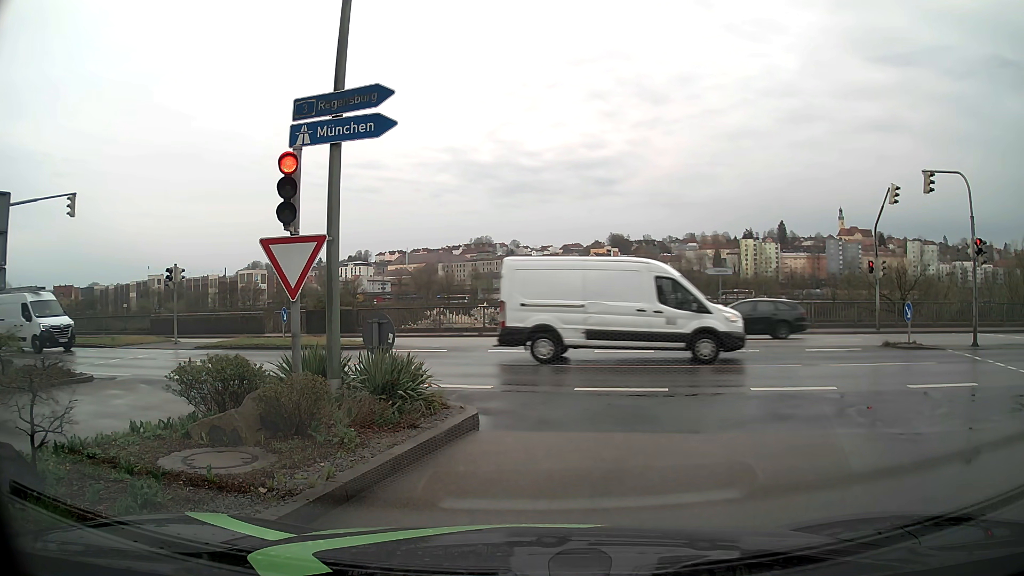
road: tertiary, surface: asphalt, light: Day
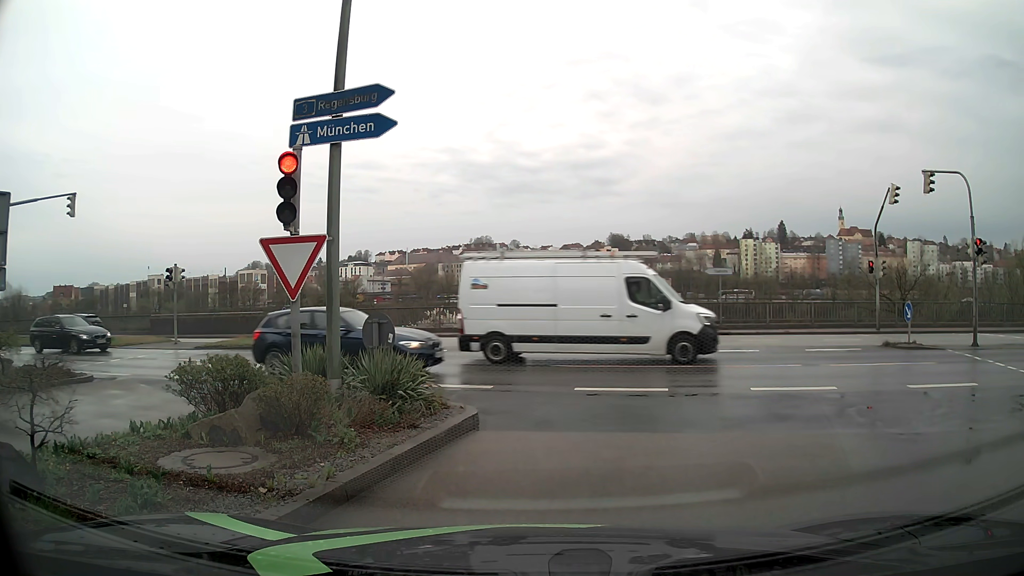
(0.0, 0.0) m; 0°
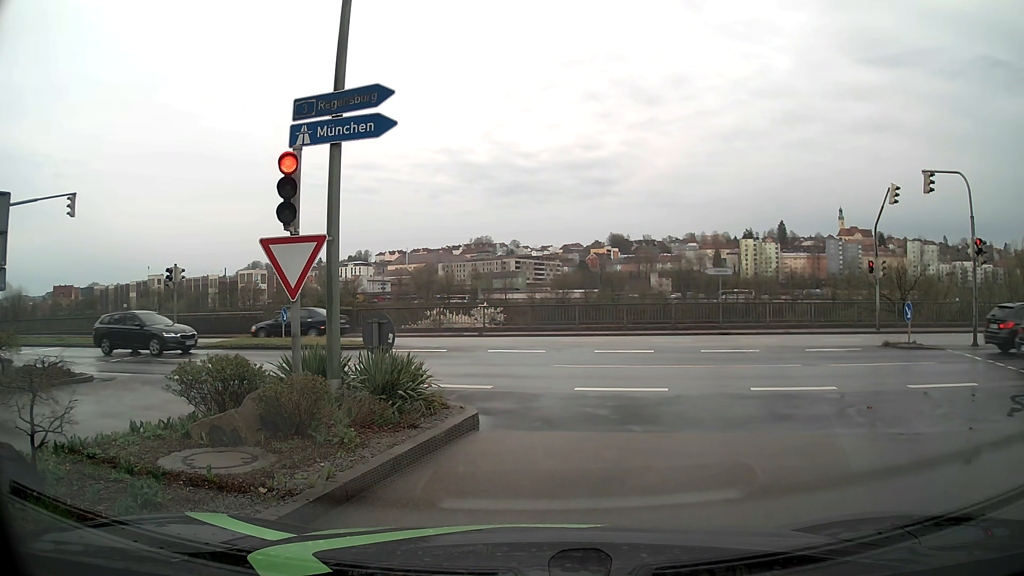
(0.0, 0.0) m; 0°
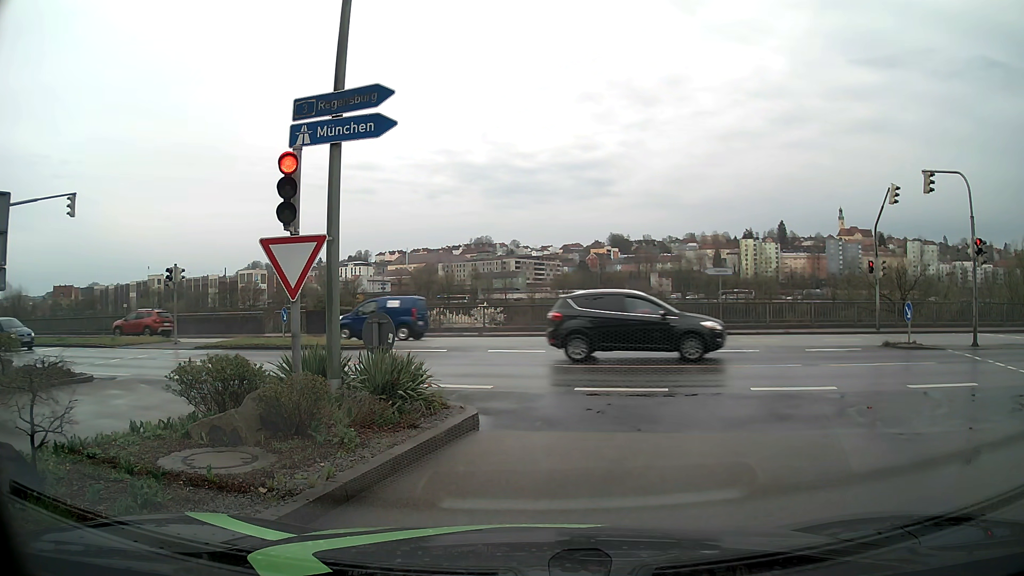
(0.0, 0.0) m; 0°
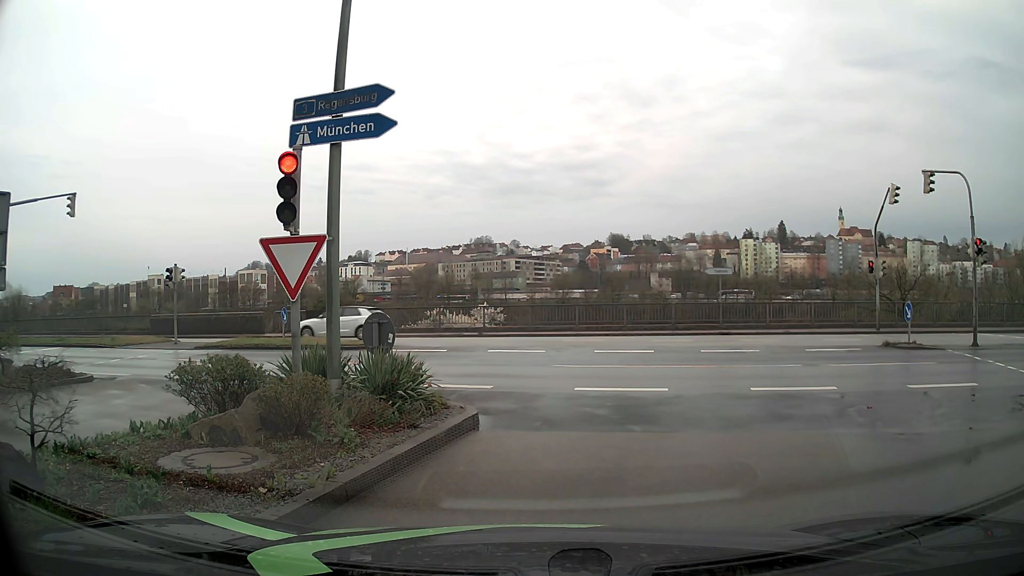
(0.0, 0.0) m; 0°
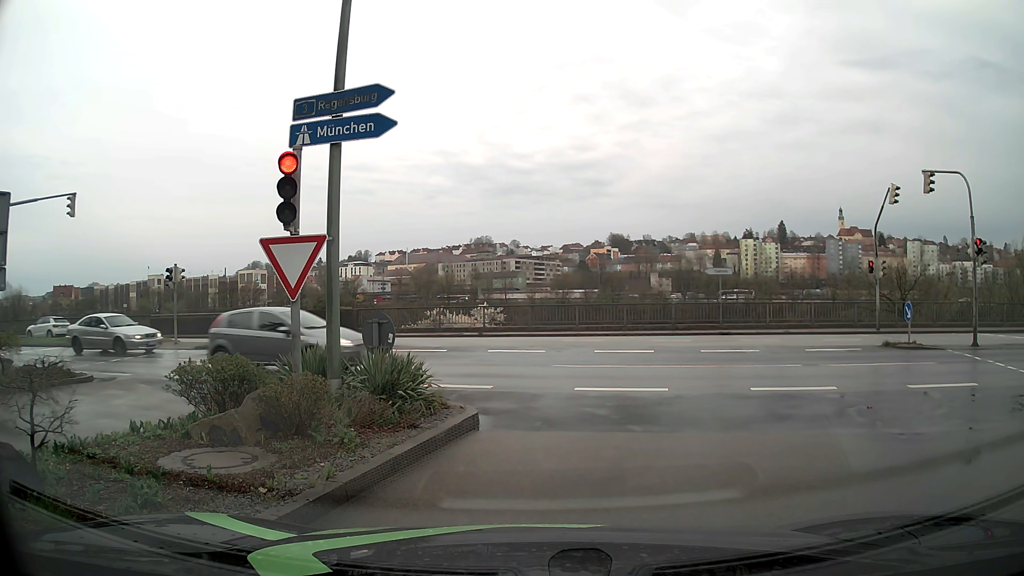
(0.0, 0.0) m; 0°
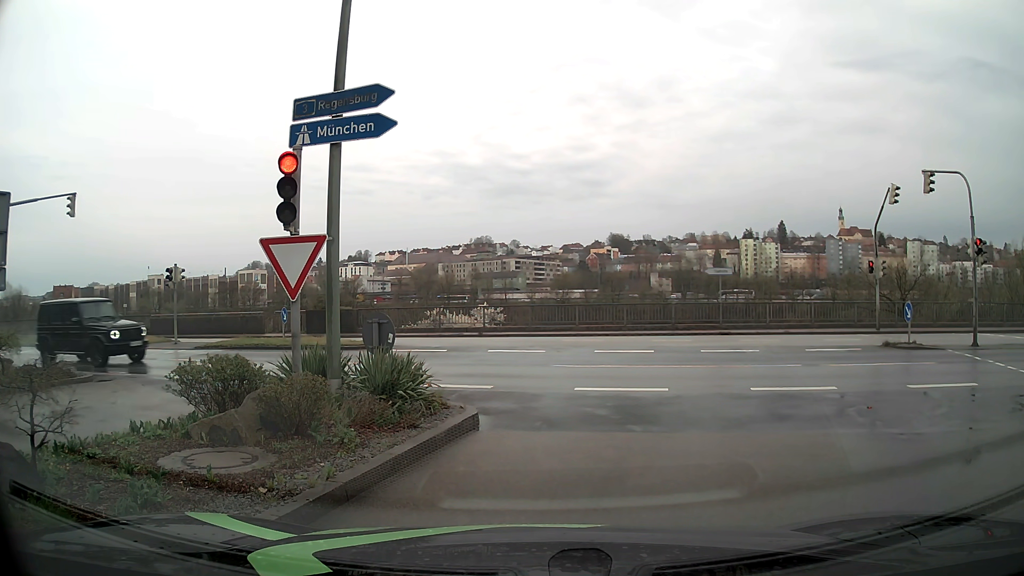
(0.0, 0.0) m; 0°
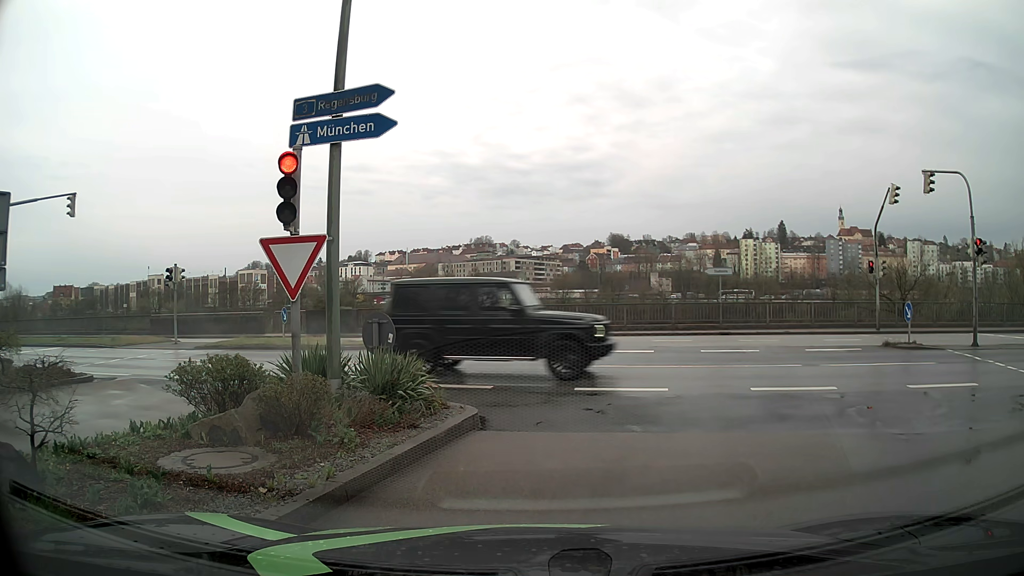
(0.0, 0.0) m; 0°
